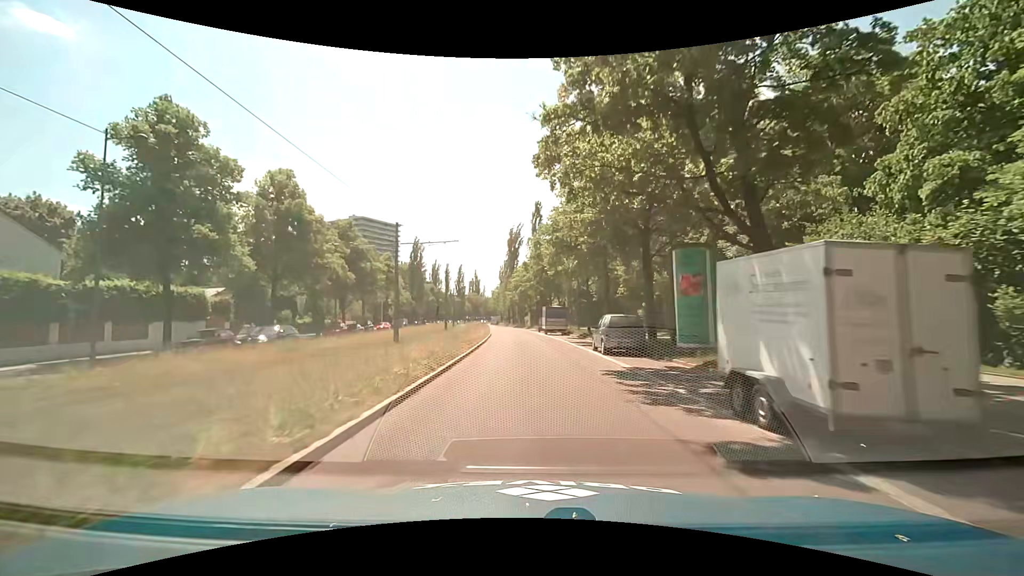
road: secondary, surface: asphalt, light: Day
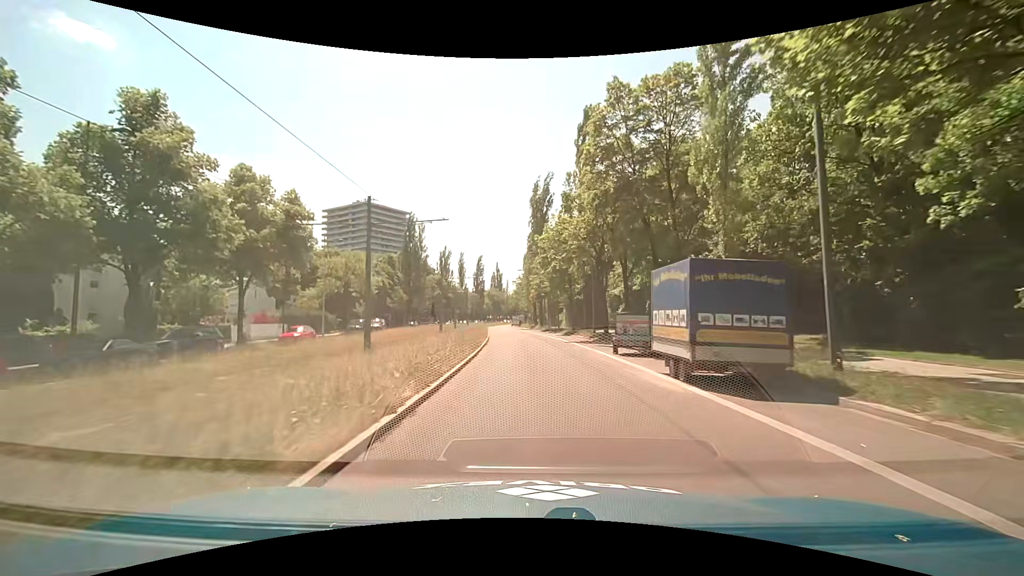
(-0.9, +35.9) m; -3°
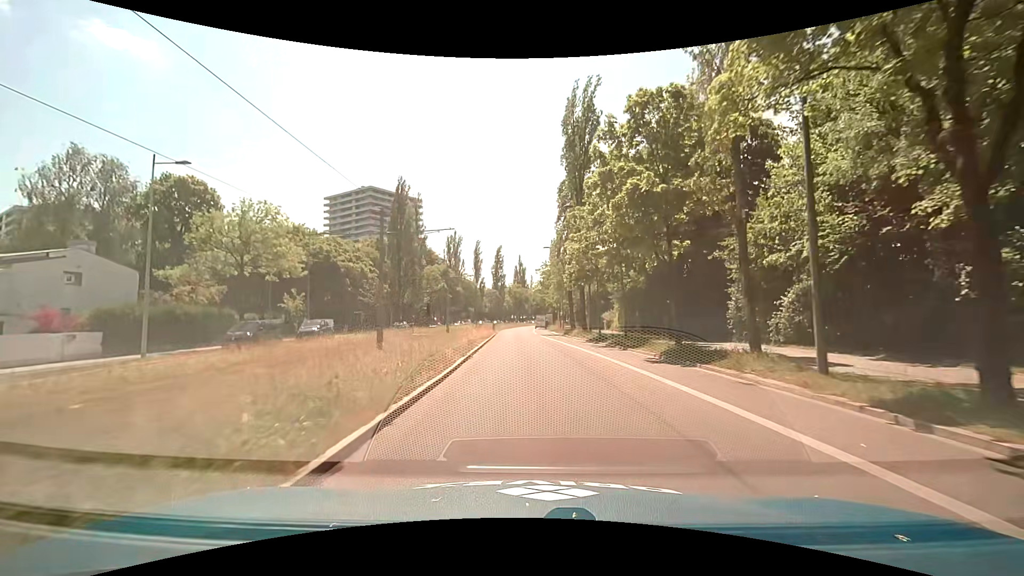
(-0.5, +28.1) m; -3°
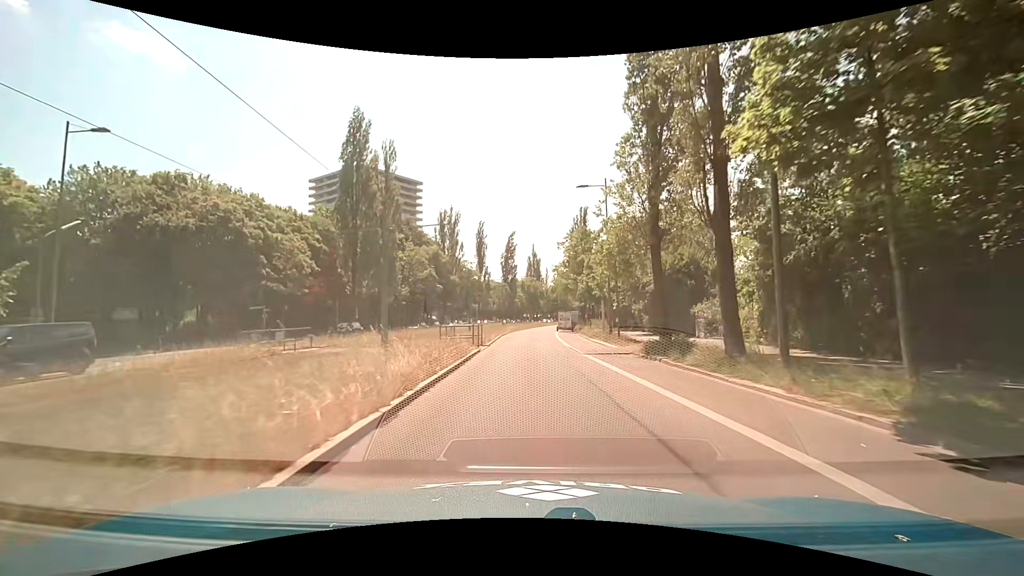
(-0.7, +27.6) m; -2°
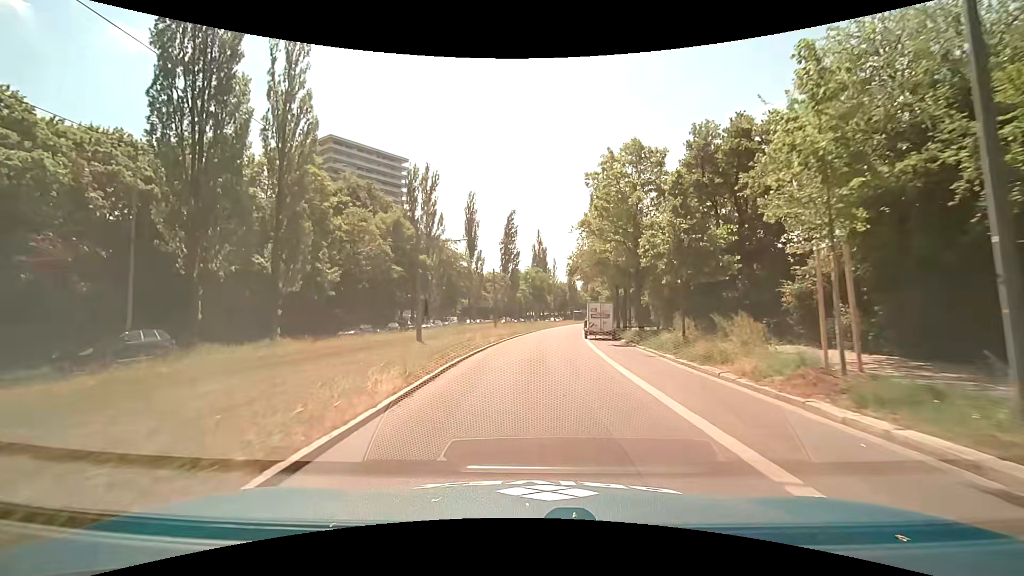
(+0.1, +27.2) m; 0°
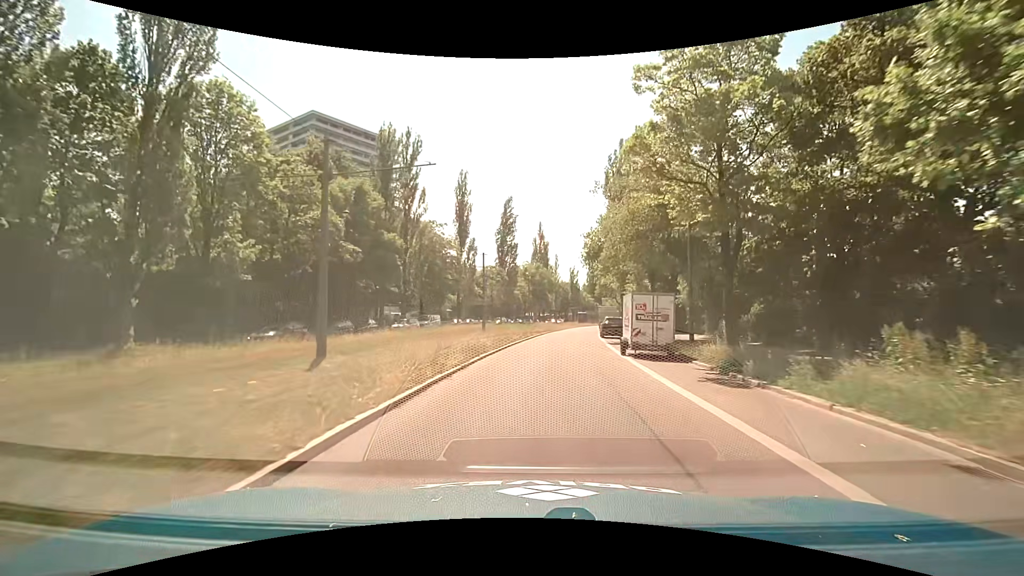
(-0.1, +13.5) m; 0°
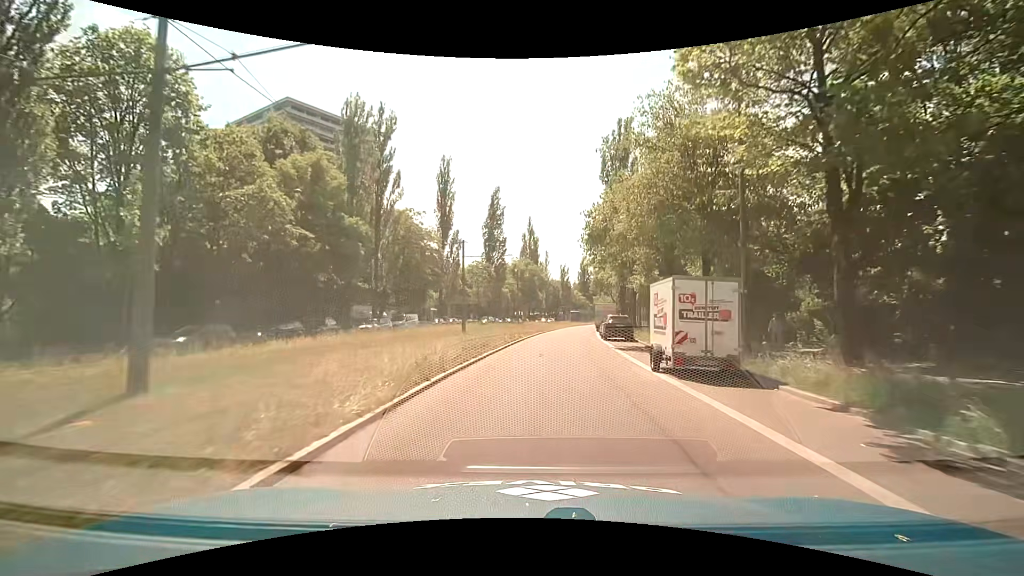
(+0.1, +6.7) m; +1°
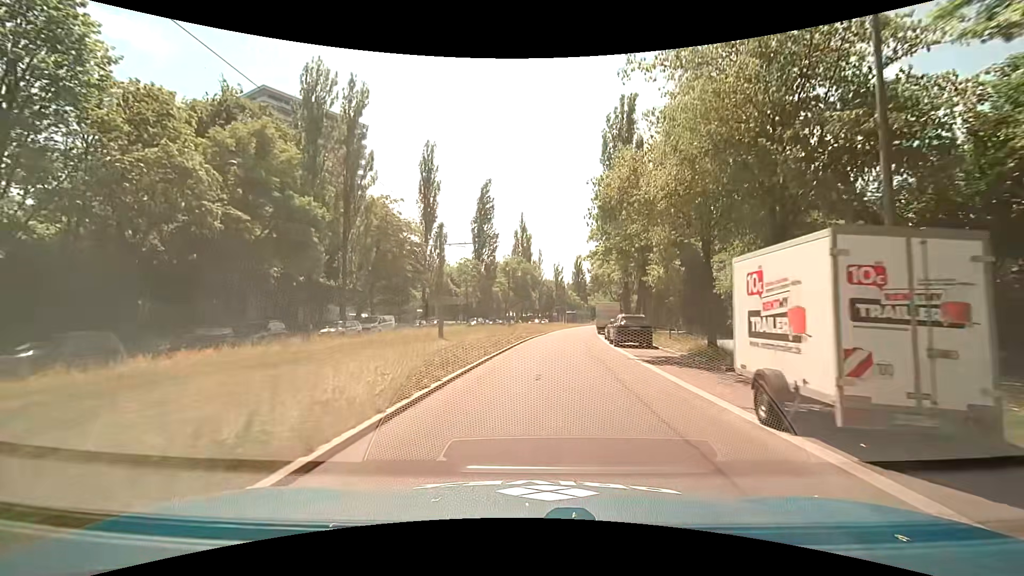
(0.0, +6.7) m; +1°
(0, +10) (+1, +20) (+2, +30) (+3, +40) (+4, +50) (+6, +60) (+7, +70) (+9, +79) (+11, +89) (+13, +99) m
